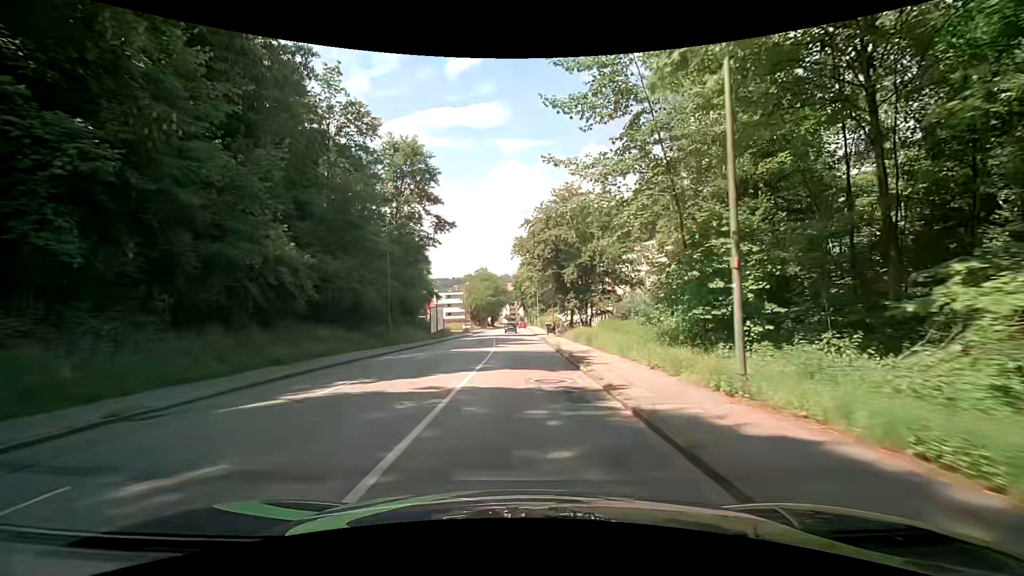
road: tertiary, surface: asphalt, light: Day
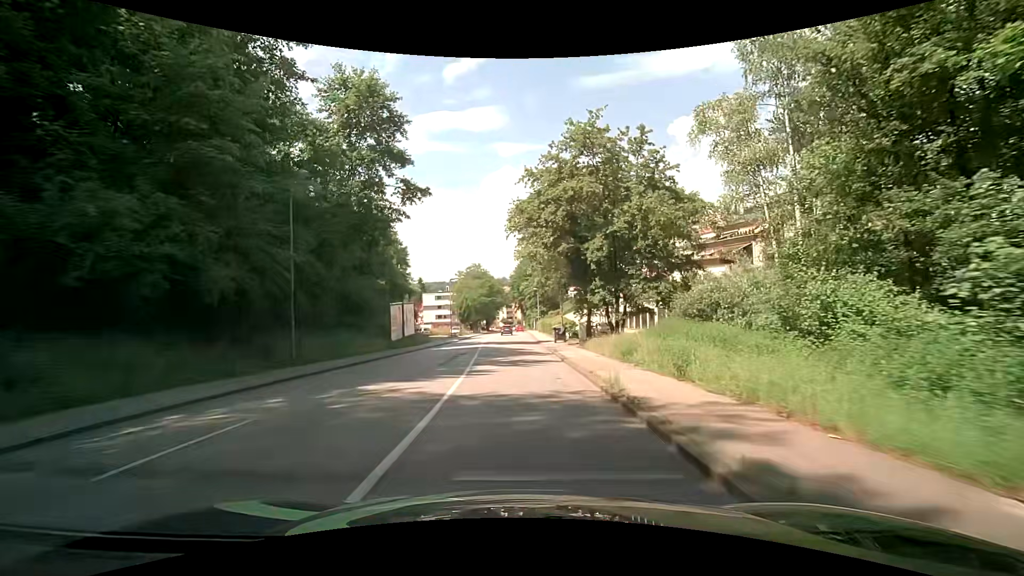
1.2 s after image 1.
(-0.1, +15.0) m; -1°
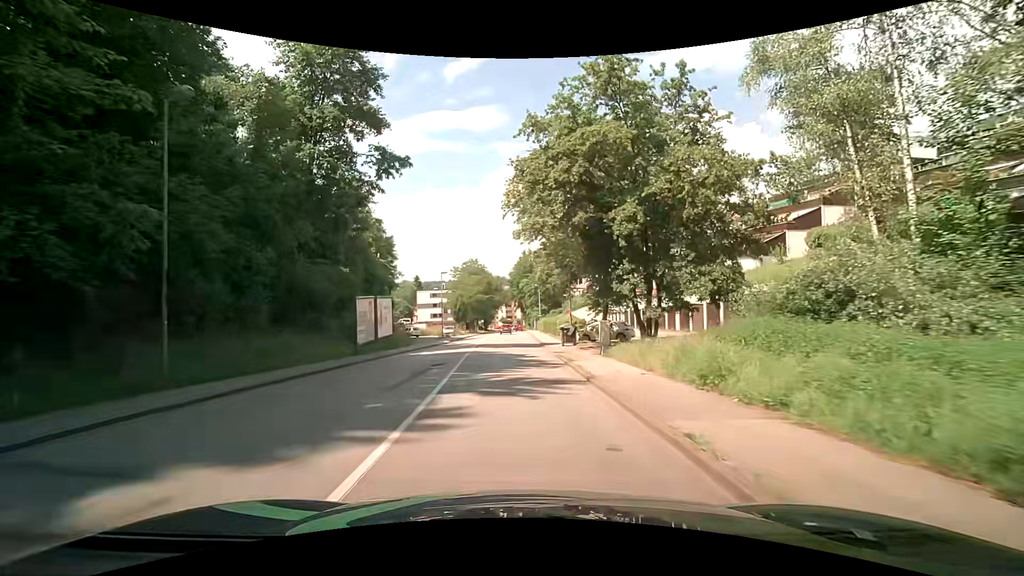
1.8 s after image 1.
(+0.1, +7.5) m; +1°
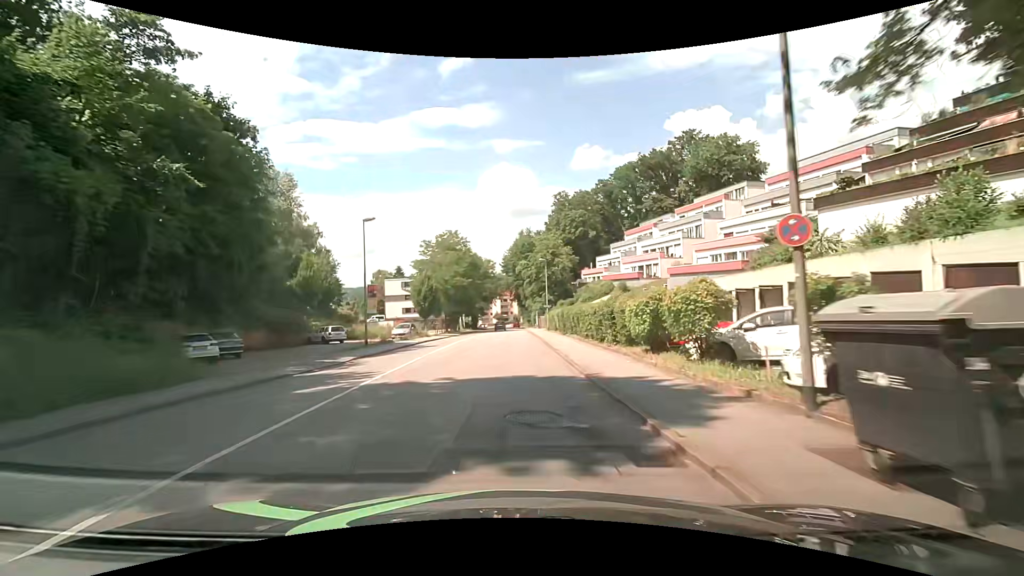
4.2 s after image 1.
(0.0, +29.5) m; 0°
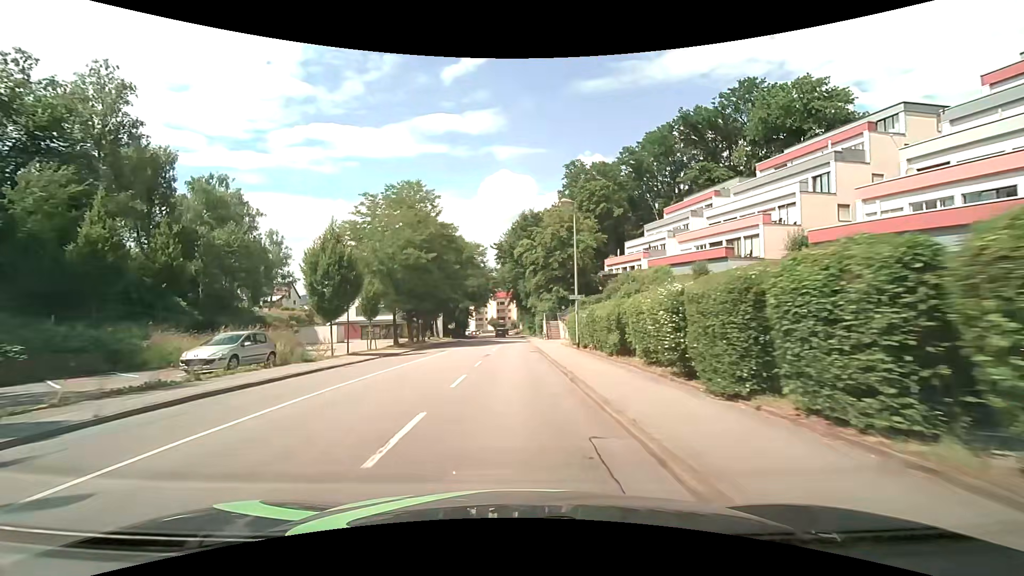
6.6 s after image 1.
(+0.1, +29.2) m; 0°
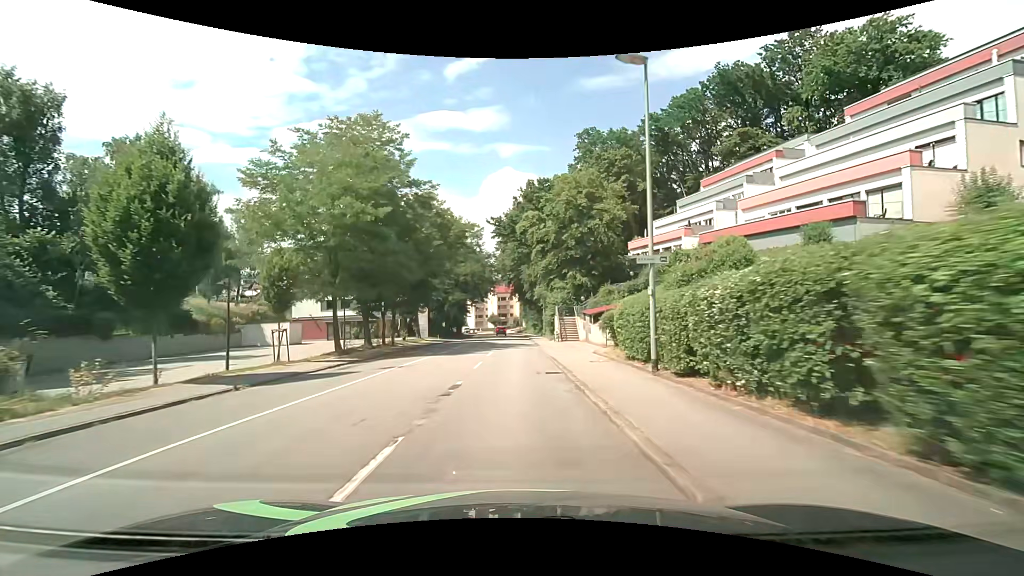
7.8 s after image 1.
(0.0, +14.7) m; 0°
